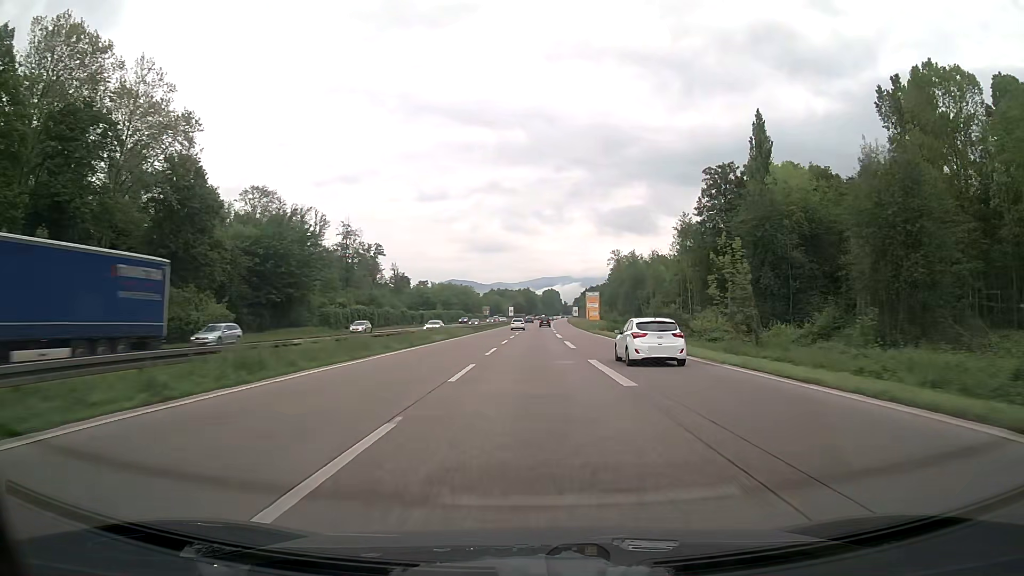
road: trunk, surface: asphalt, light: Day
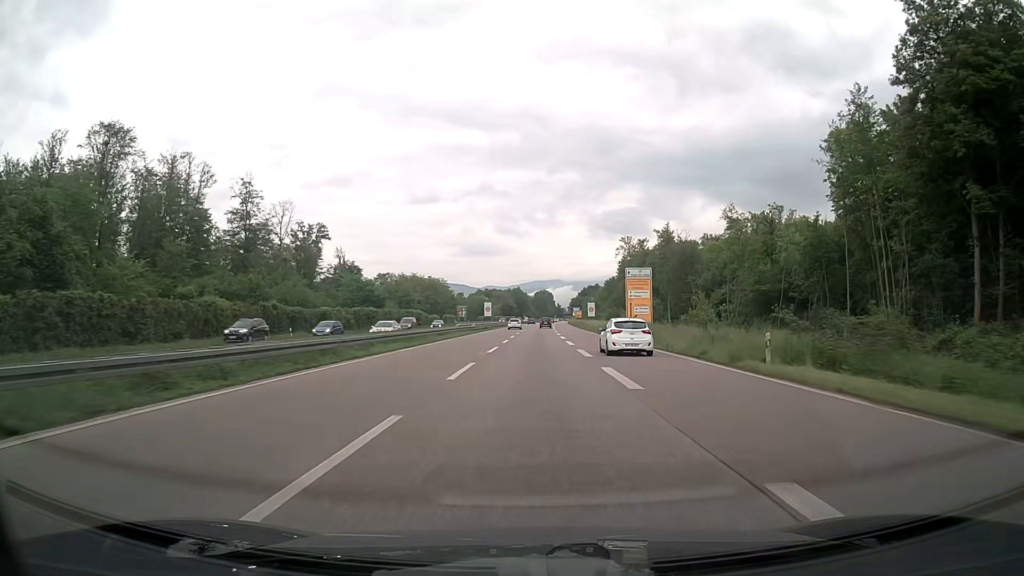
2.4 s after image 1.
(+0.3, +60.5) m; +1°
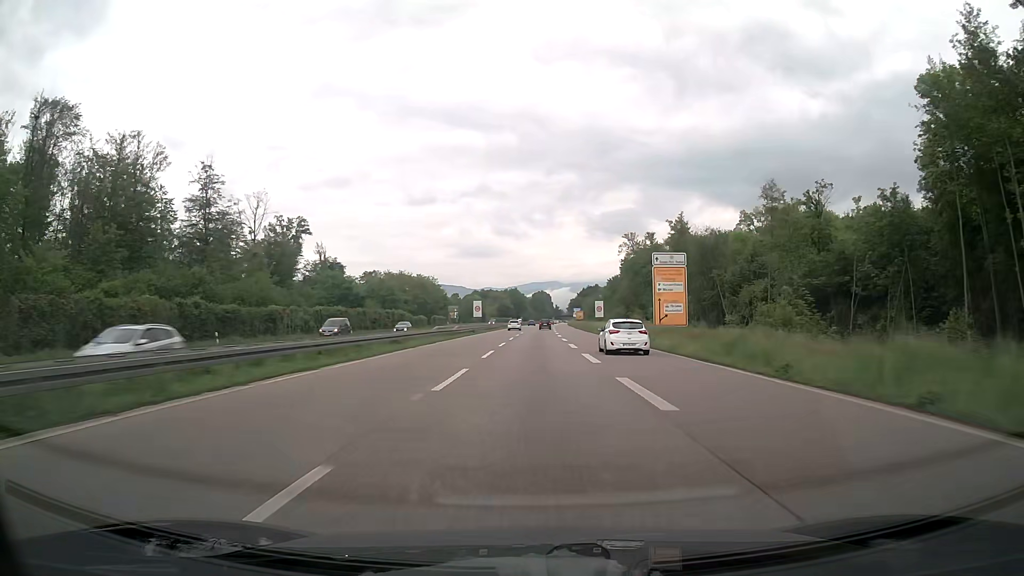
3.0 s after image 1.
(0.0, +15.2) m; 0°
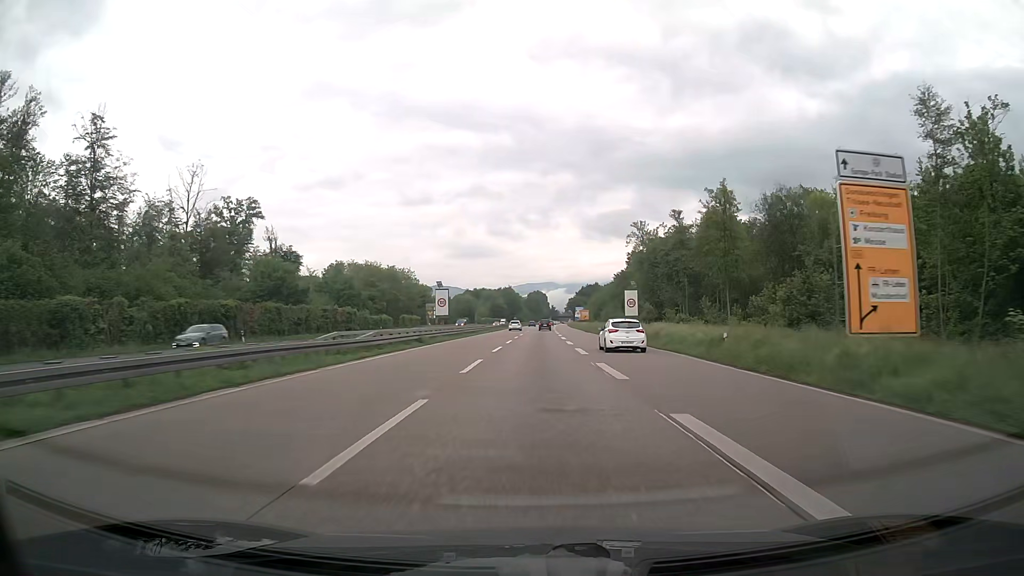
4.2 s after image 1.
(+0.1, +30.6) m; 0°
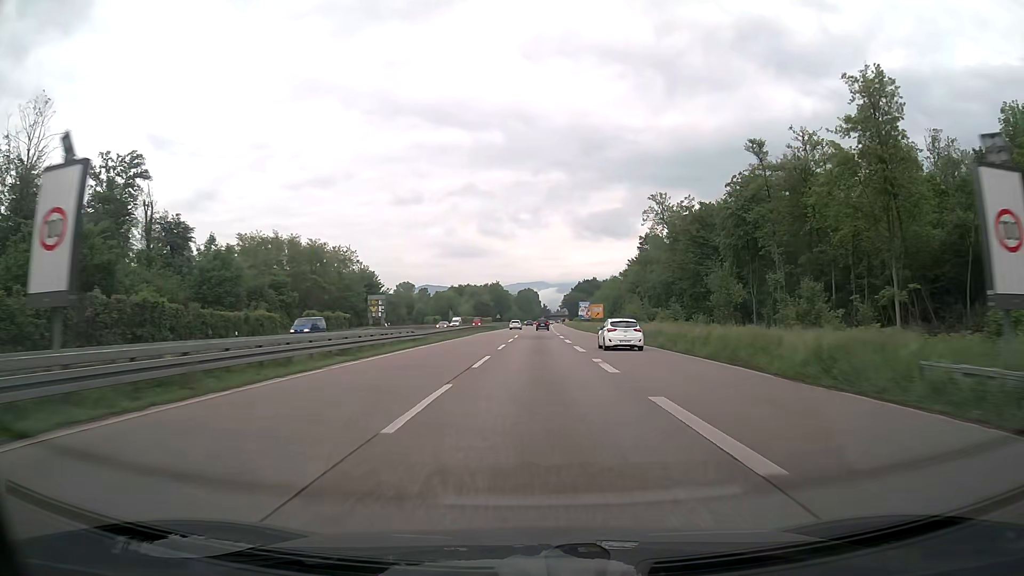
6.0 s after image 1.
(+0.4, +46.1) m; +1°
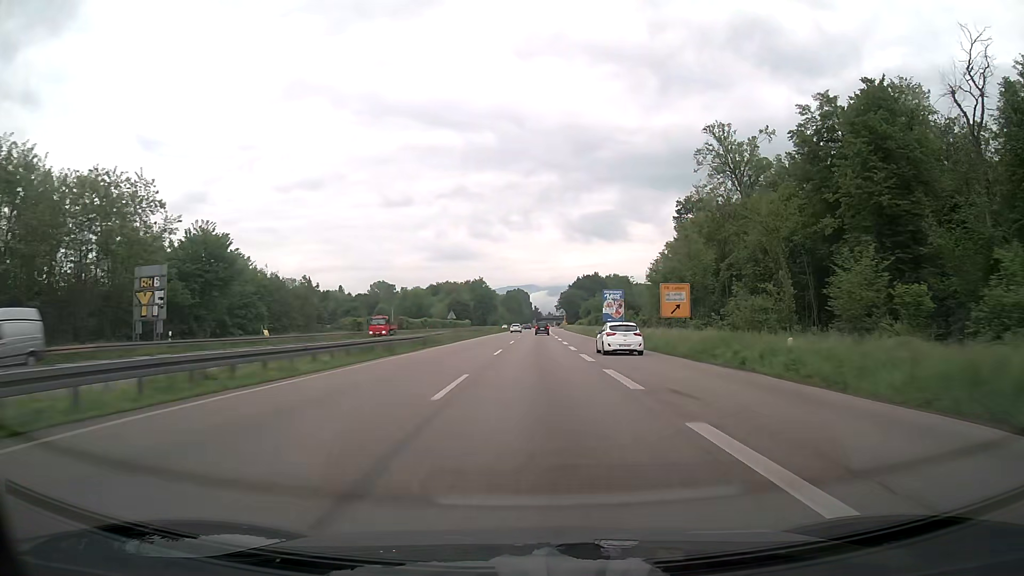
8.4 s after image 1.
(+0.4, +62.0) m; +1°
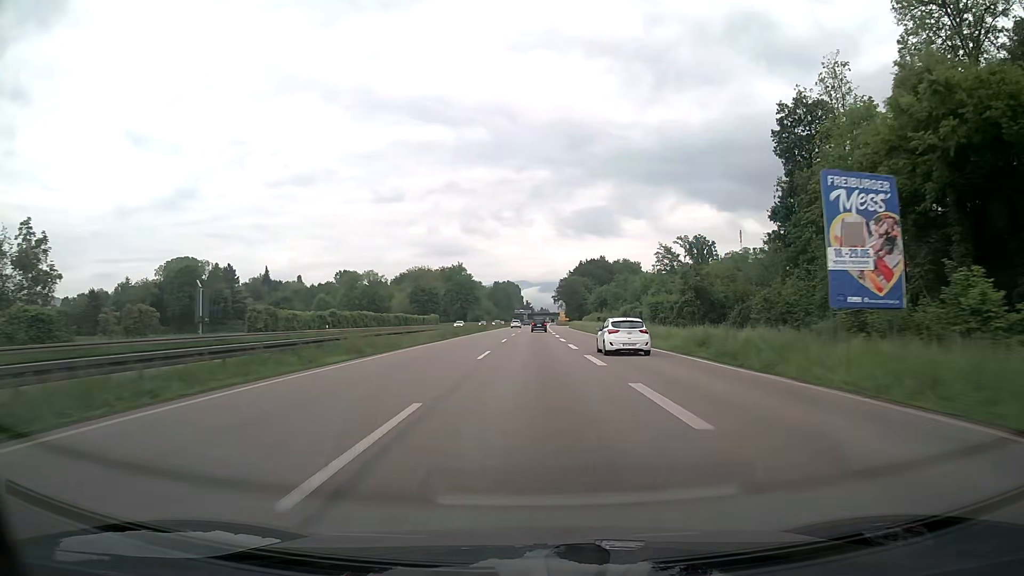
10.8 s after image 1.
(+0.4, +62.7) m; +1°
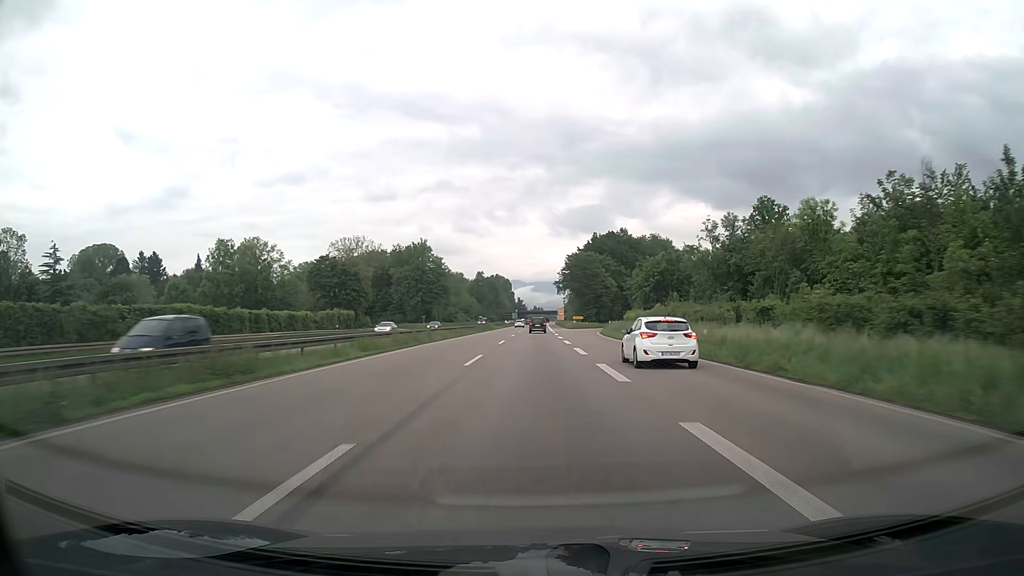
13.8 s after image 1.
(+0.3, +77.8) m; +1°
(0, +10) (0, +20) (0, +30) (0, +40) (0, +50) (0, +60) (0, +70) (0, +80) (0, +90) (+1, +100) m
